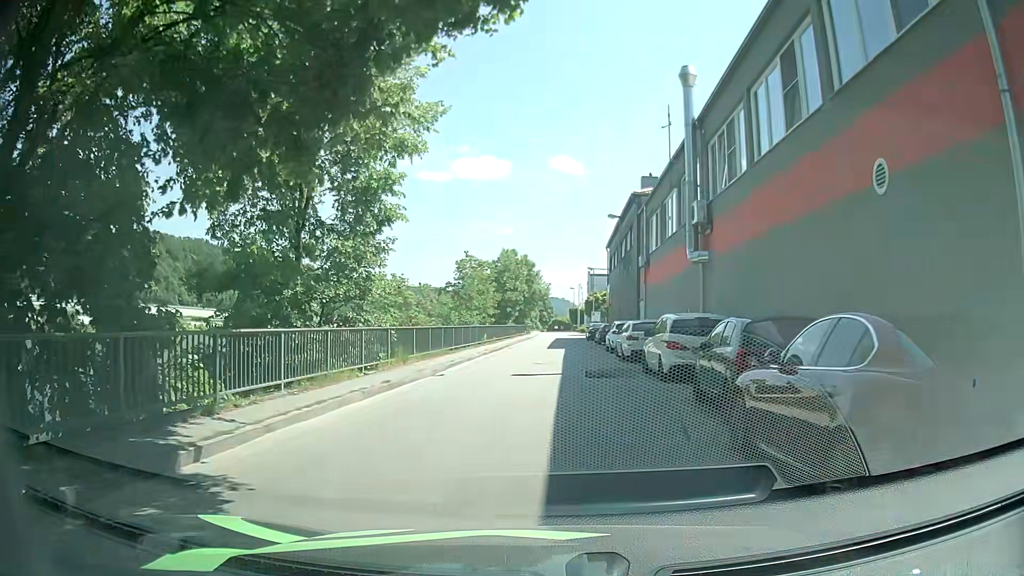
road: unclassified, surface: asphalt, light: Day
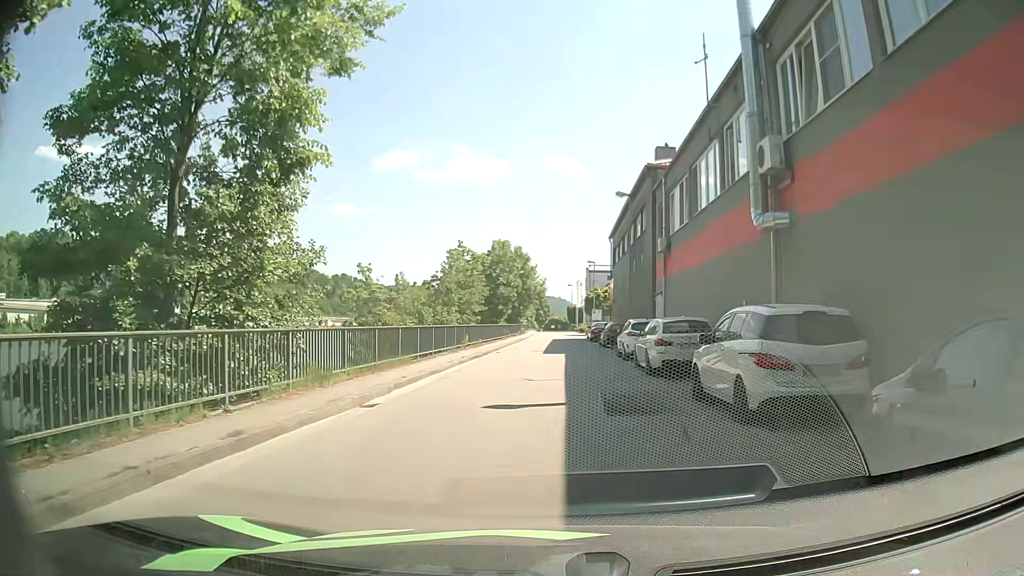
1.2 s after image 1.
(-0.1, +6.8) m; +1°
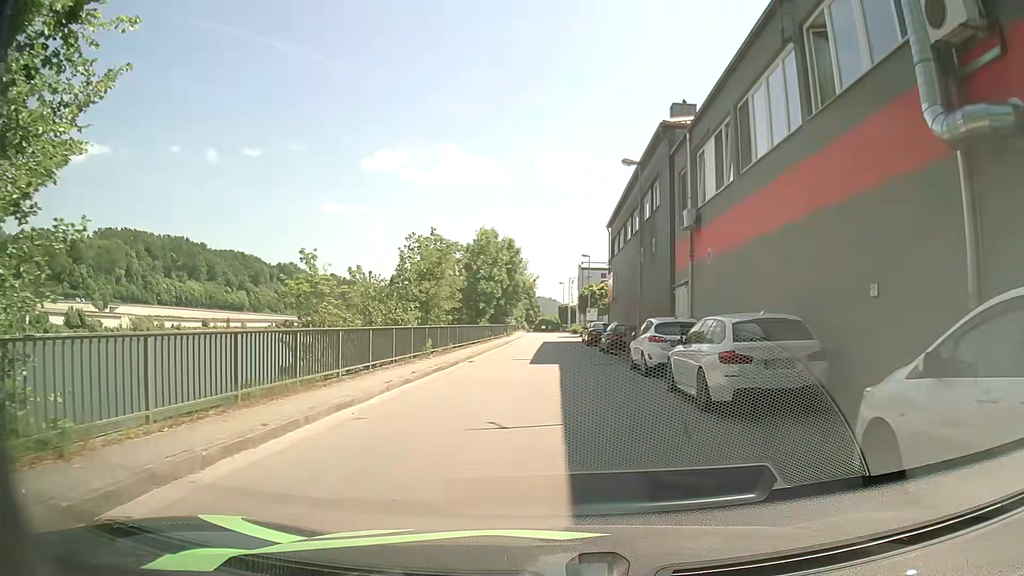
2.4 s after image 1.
(-0.2, +7.1) m; 0°
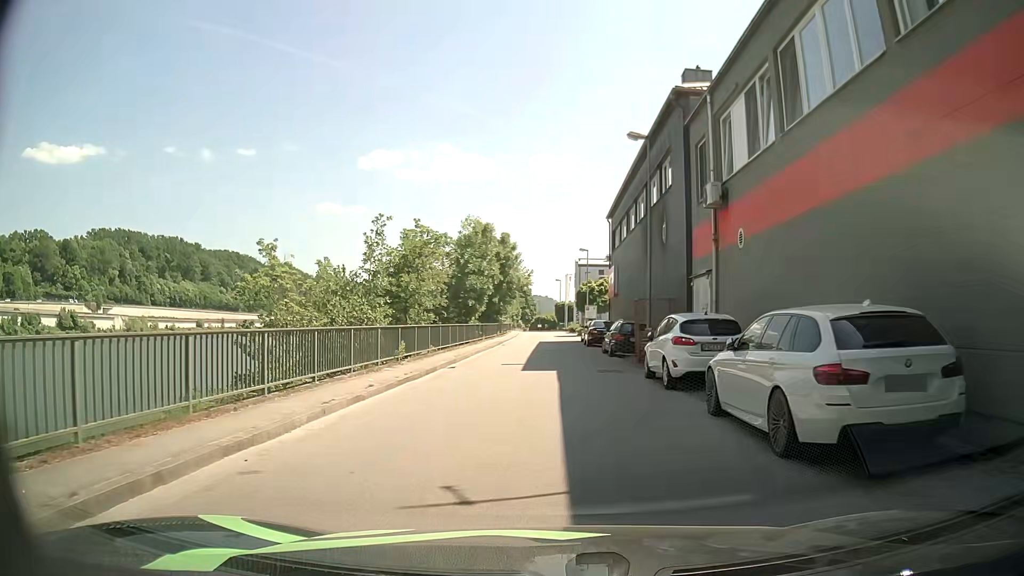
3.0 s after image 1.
(-0.1, +3.7) m; -2°
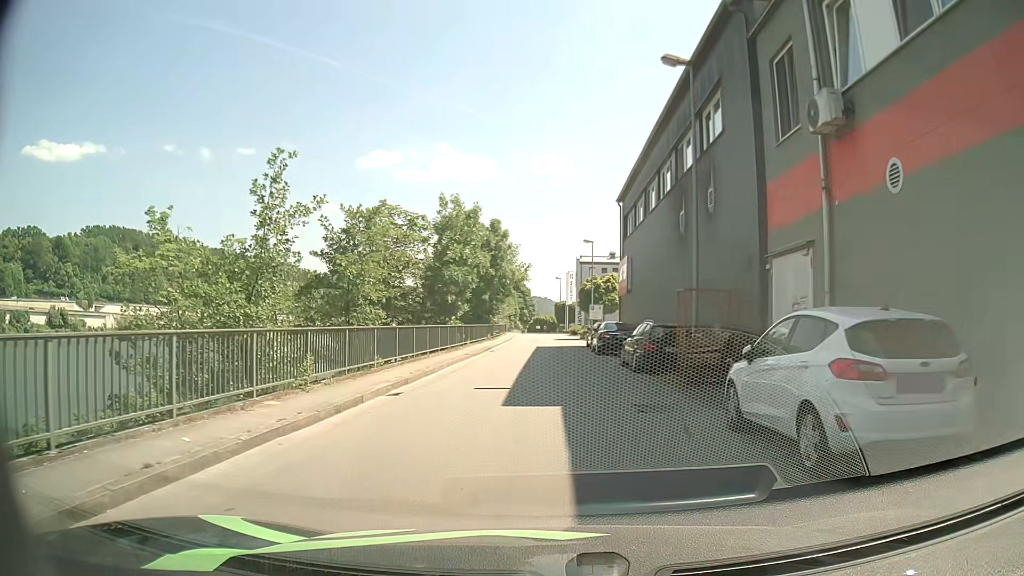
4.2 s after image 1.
(+0.1, +7.5) m; +1°
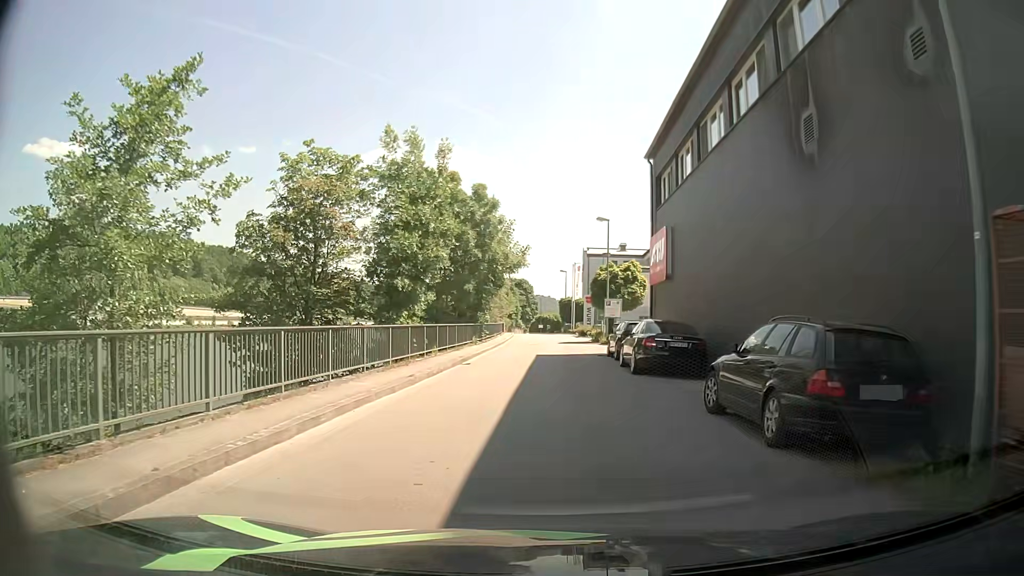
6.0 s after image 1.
(-0.1, +10.9) m; -1°
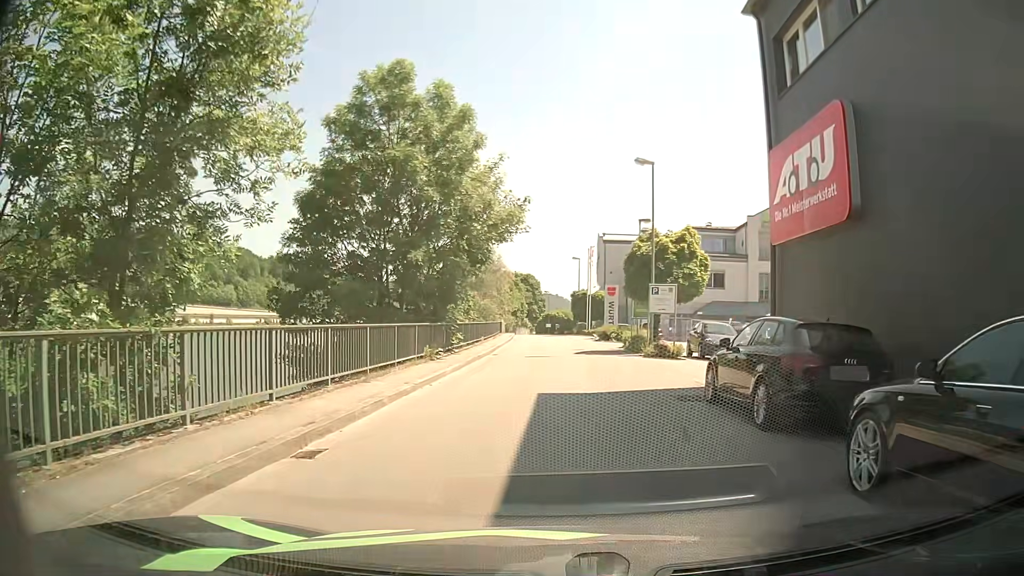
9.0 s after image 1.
(0.0, +15.1) m; 0°
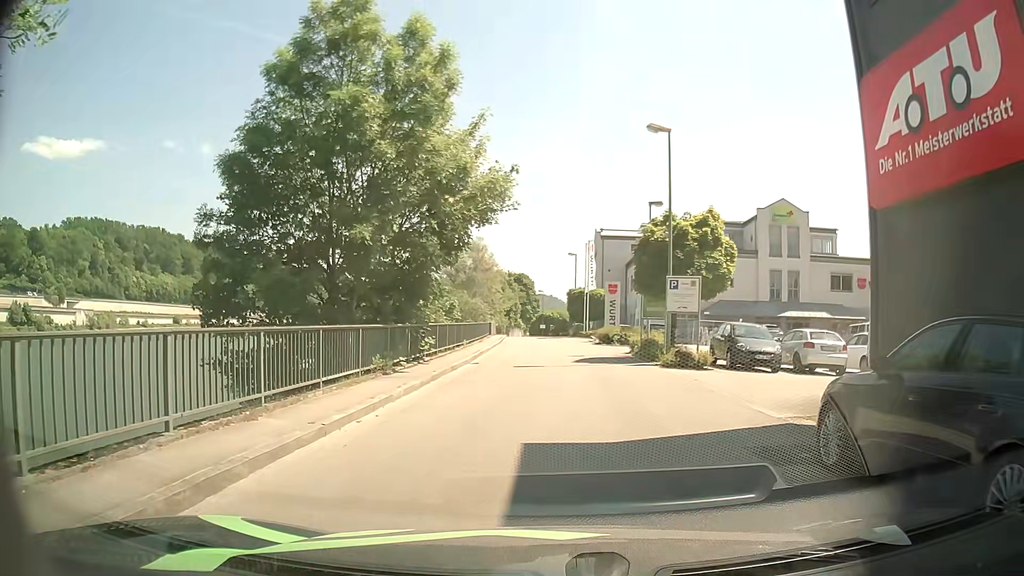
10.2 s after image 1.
(-0.1, +4.9) m; 0°
